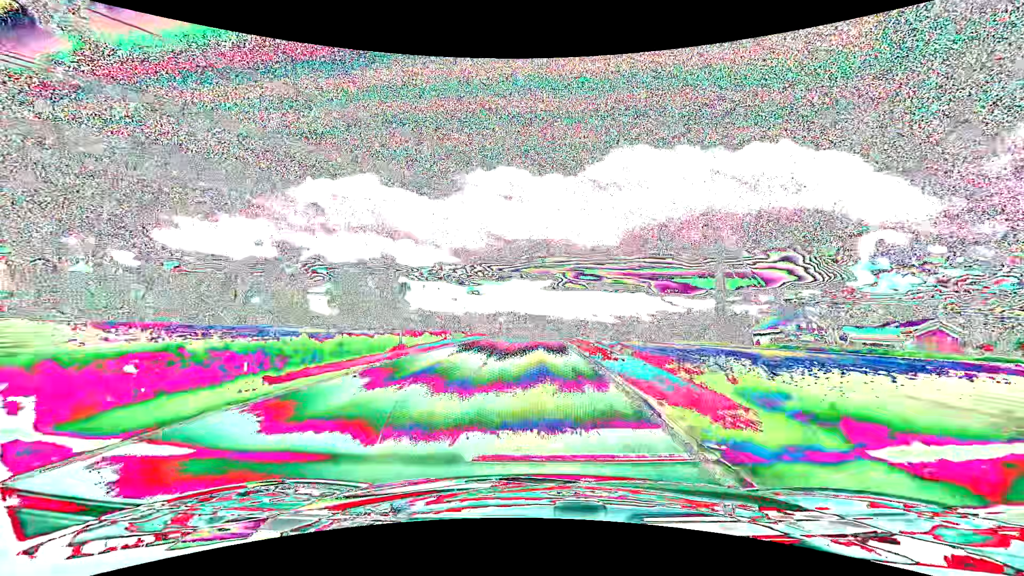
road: tertiary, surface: asphalt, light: Day
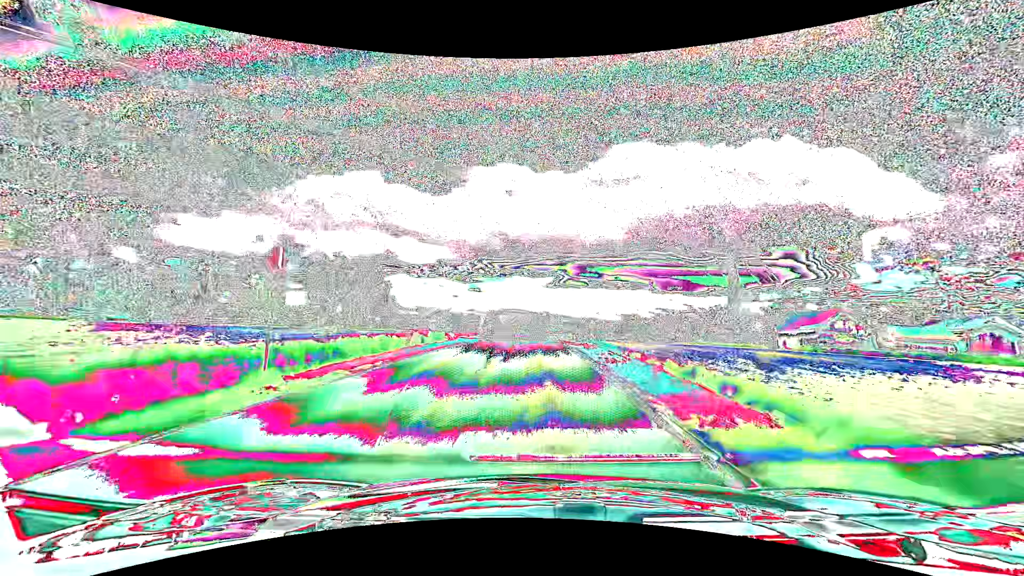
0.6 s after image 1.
(0.0, +11.2) m; 0°
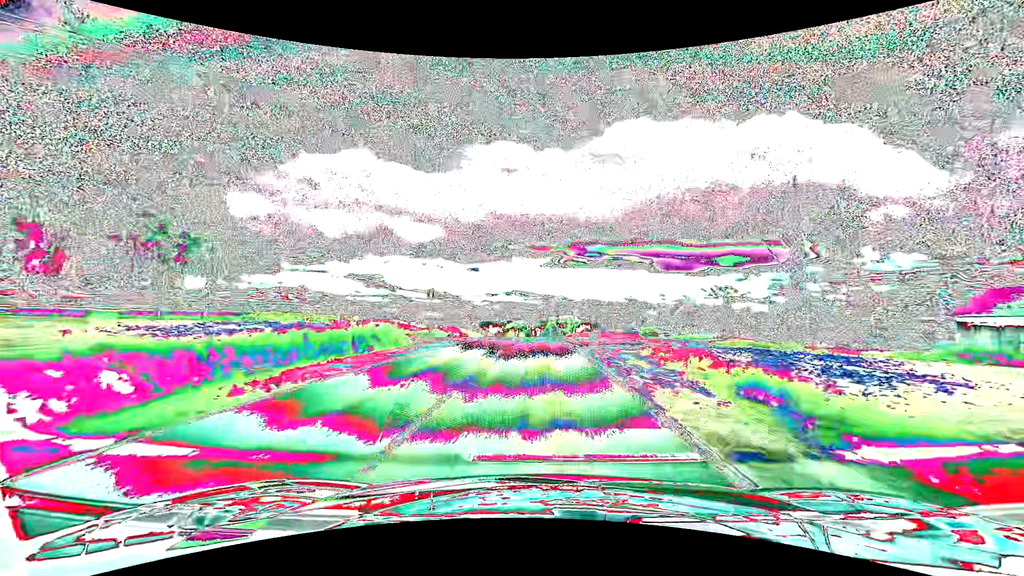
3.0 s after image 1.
(+0.2, +44.8) m; 0°
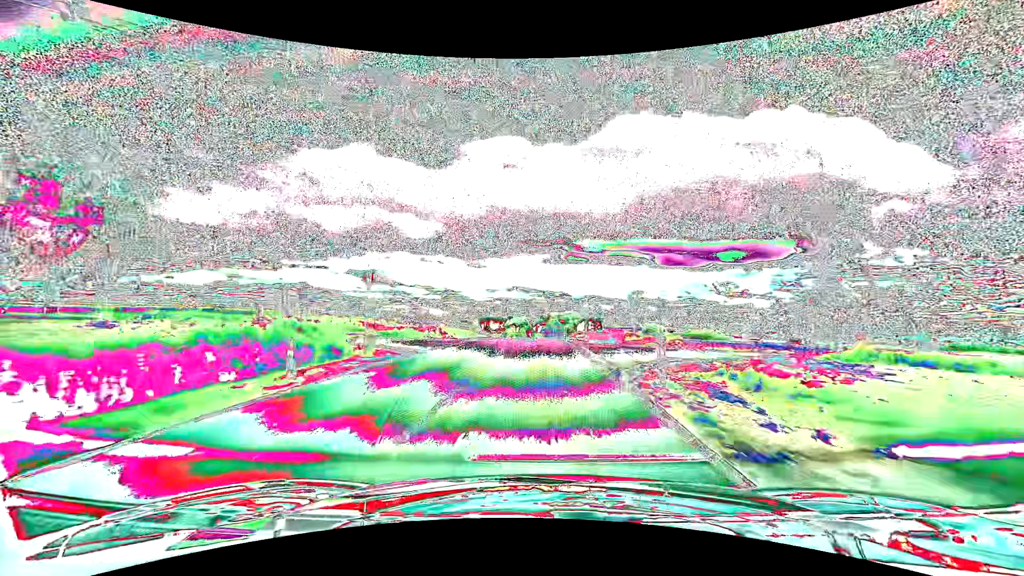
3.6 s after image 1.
(0.0, +11.3) m; 0°
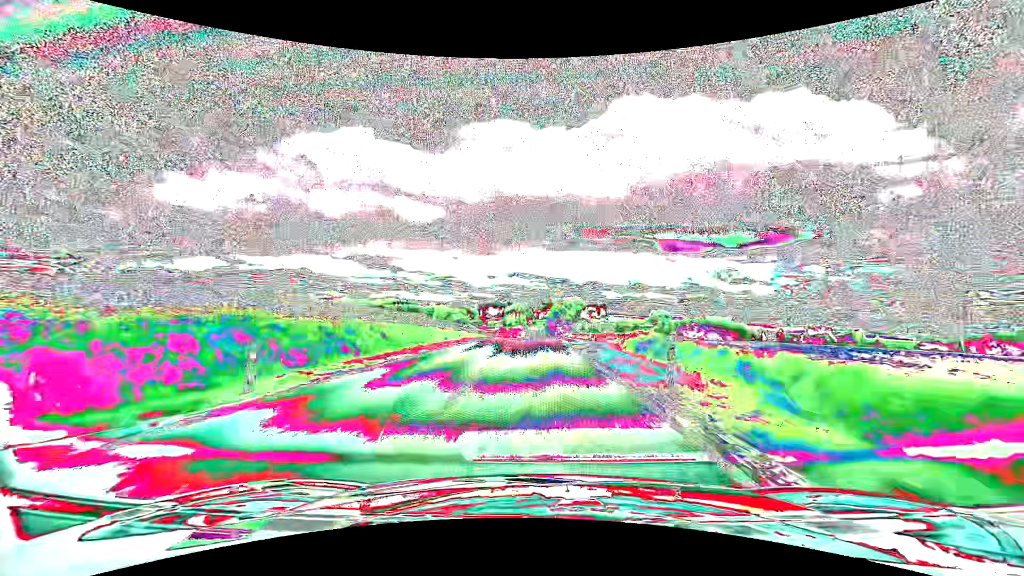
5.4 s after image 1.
(-0.1, +34.5) m; 0°
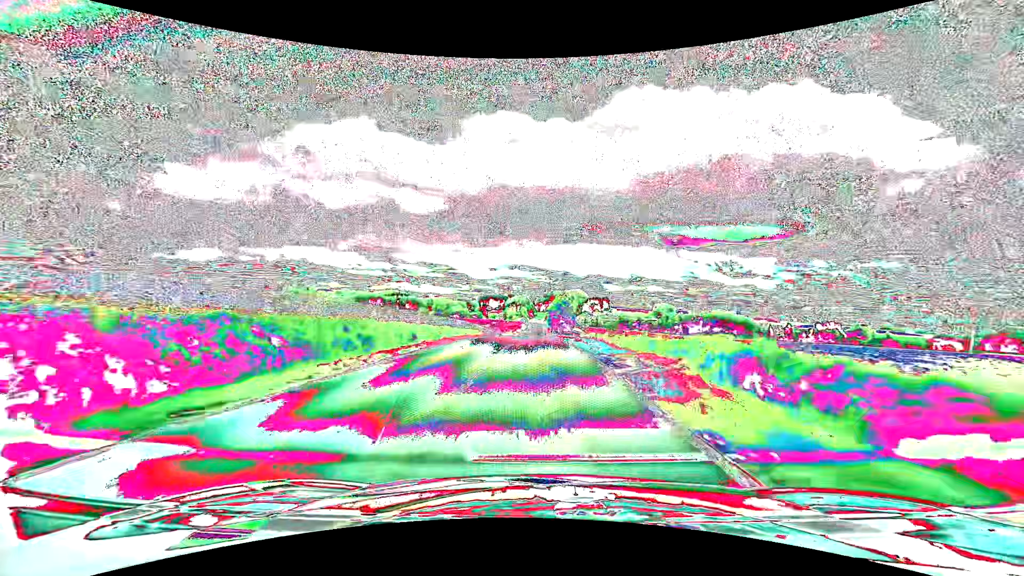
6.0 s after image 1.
(0.0, +11.8) m; 0°
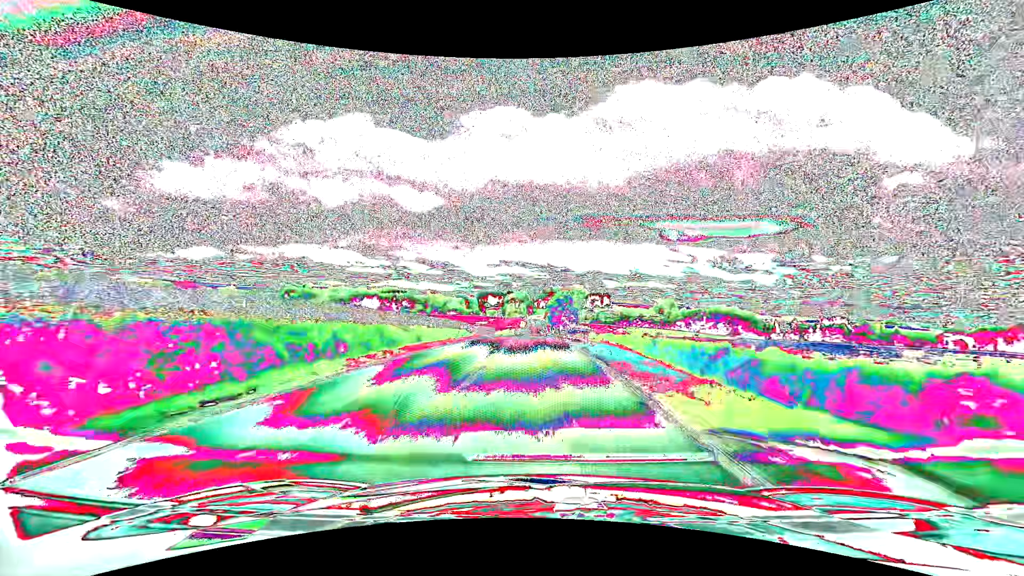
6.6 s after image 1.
(0.0, +11.9) m; 0°
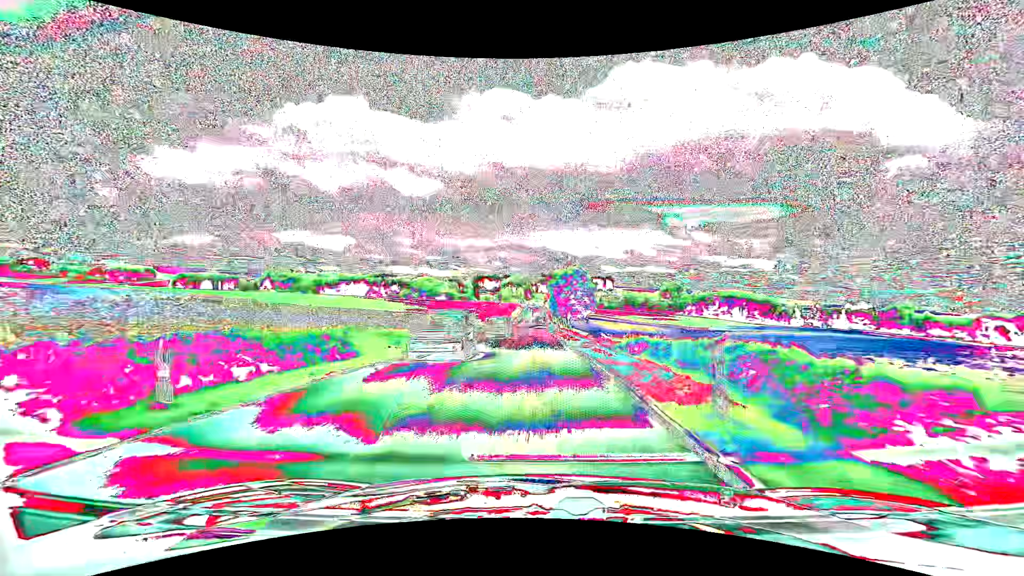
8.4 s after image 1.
(+0.1, +36.7) m; 0°
(0, +10) (0, +20) (0, +30) (0, +40) (0, +50) (0, +60) (0, +70) (0, +80) (0, +90) (0, +100) m
